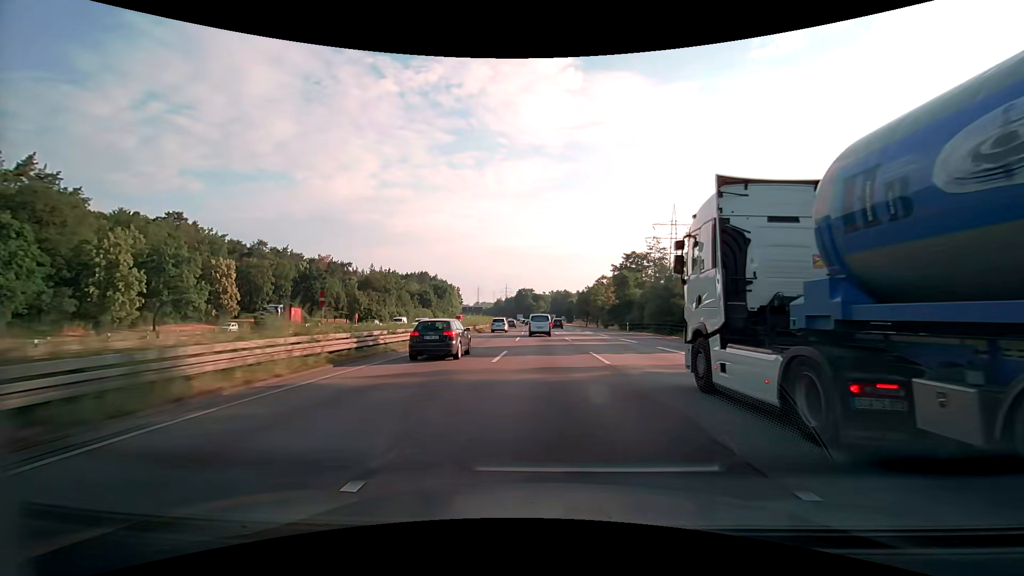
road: motorway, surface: asphalt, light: Day
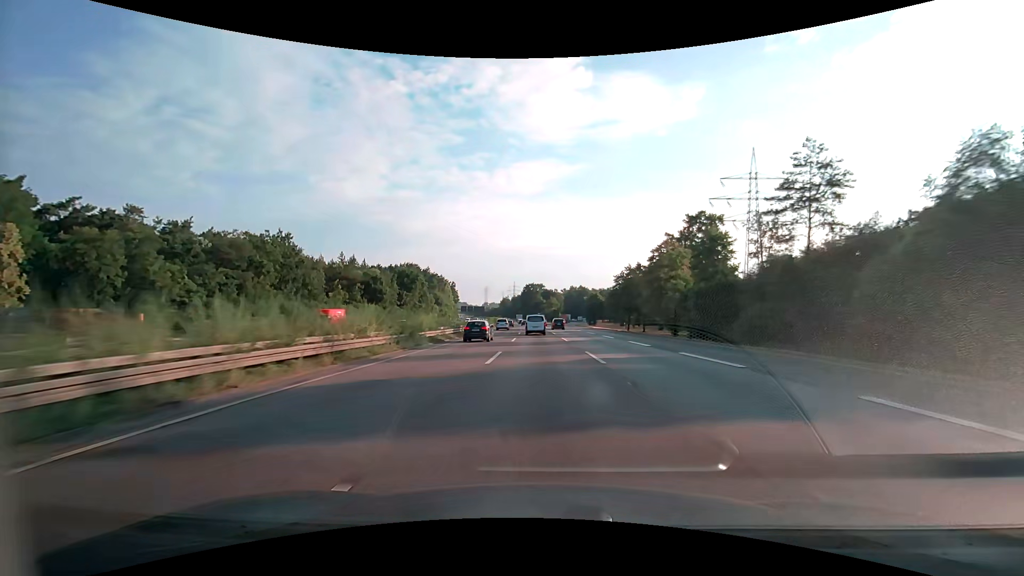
(-0.5, +53.1) m; -1°
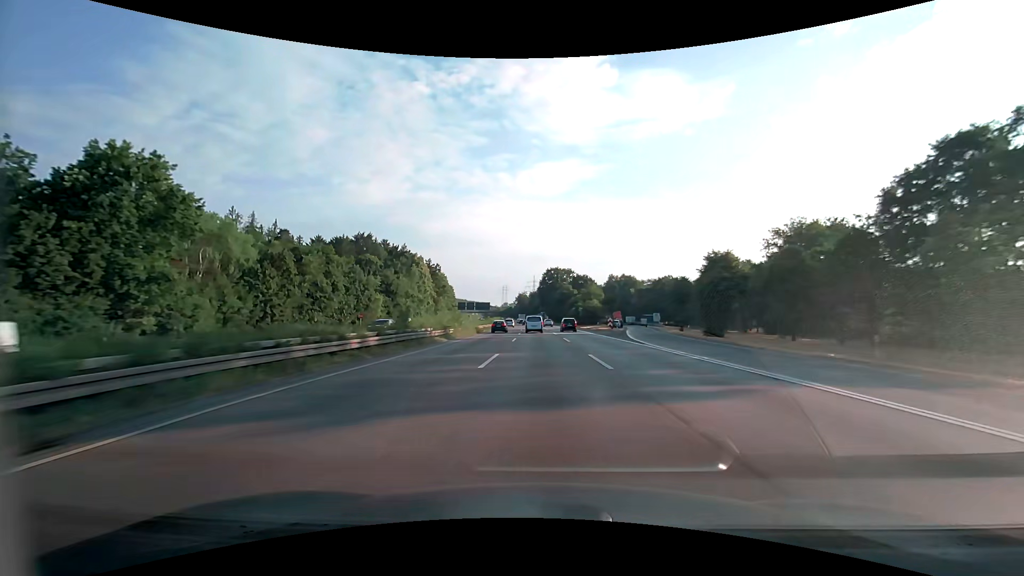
(-2.3, +89.7) m; -3°
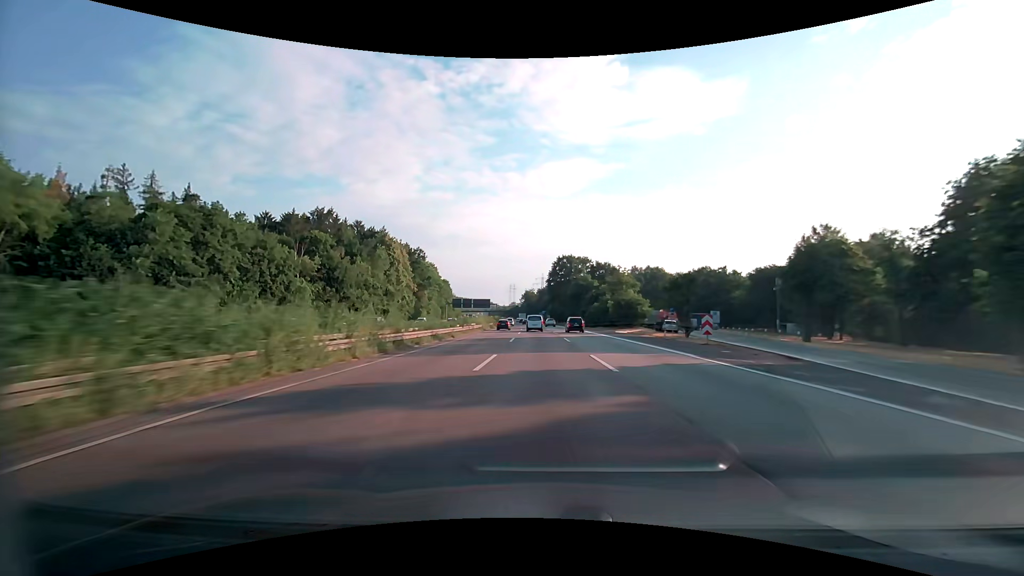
(-0.3, +36.3) m; -1°
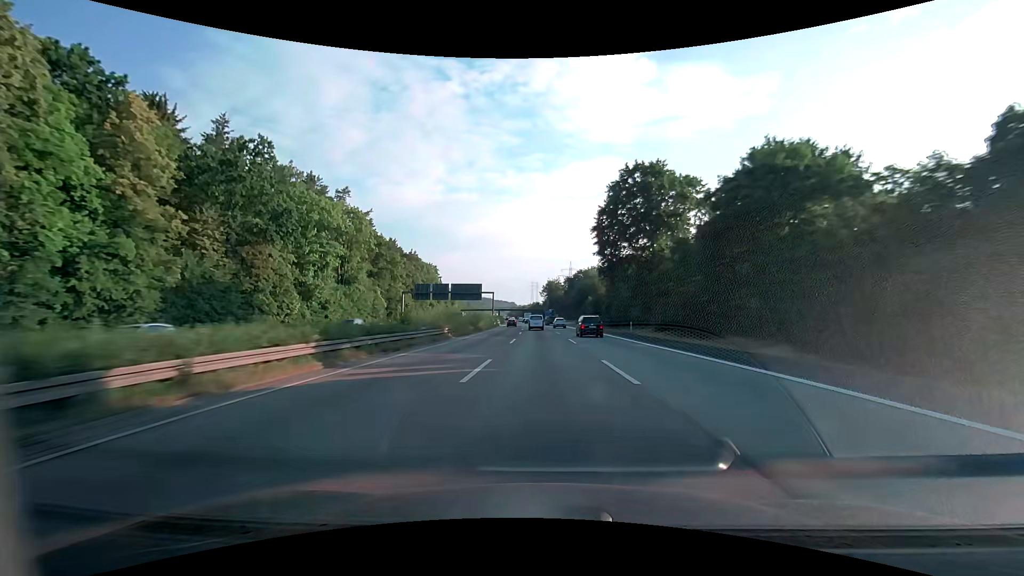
(-2.1, +91.3) m; -3°
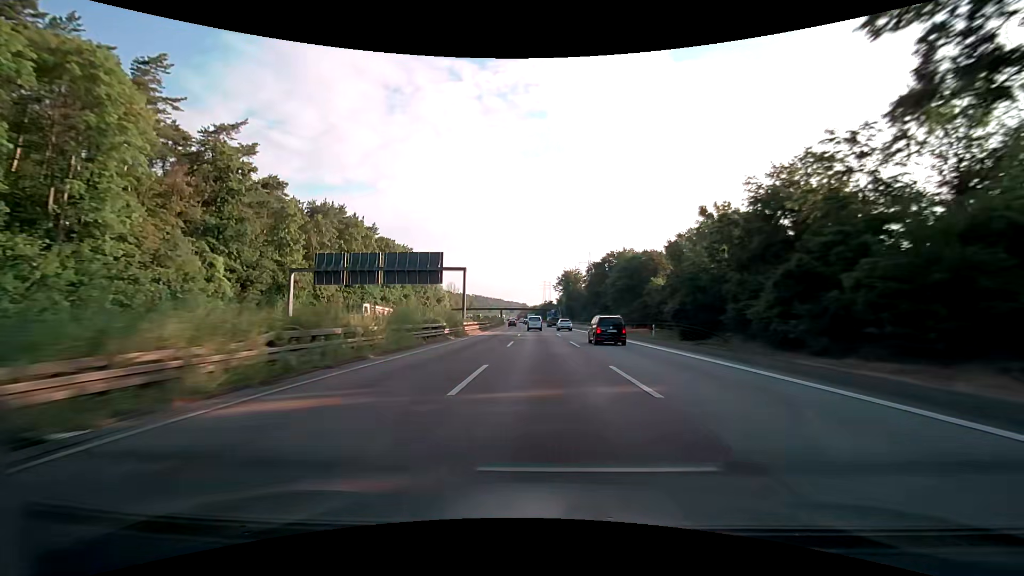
(-0.8, +55.2) m; -2°
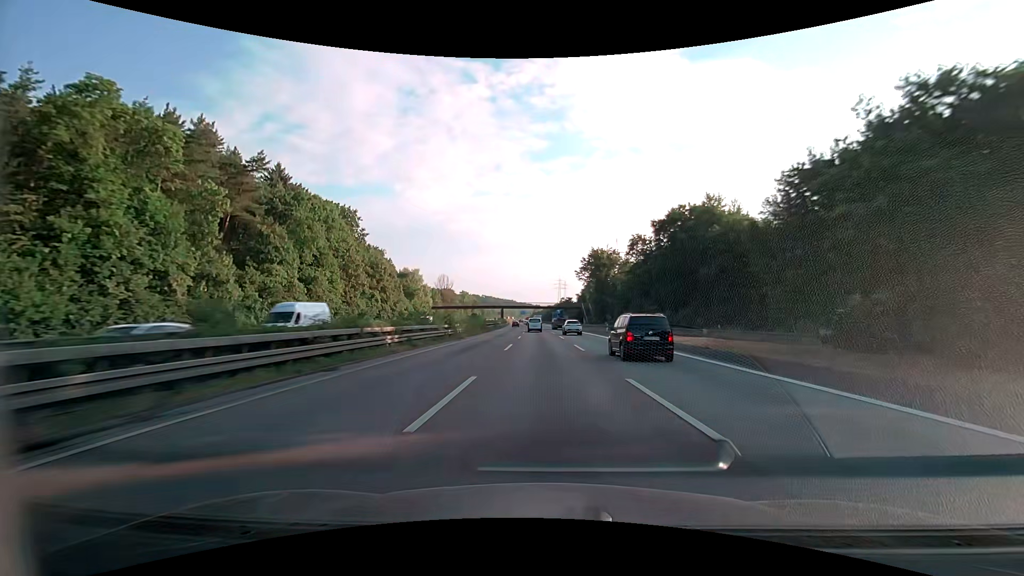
(-0.6, +55.4) m; -1°
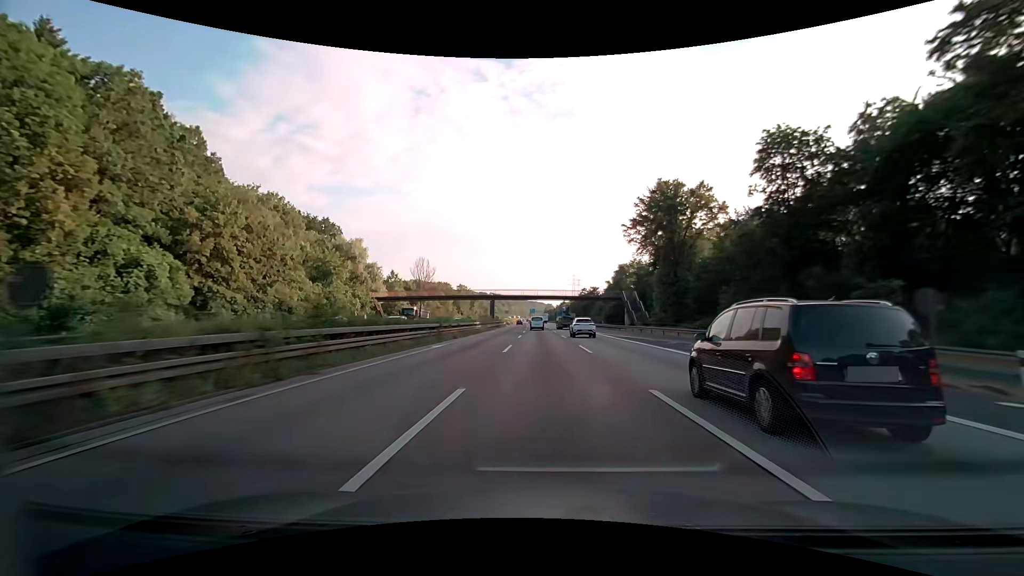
(-0.7, +55.5) m; -1°
(0, +10) (0, +20) (0, +30) (0, +40) (0, +50) (-1, +60) (-1, +70) (-1, +80) (-1, +90) (-2, +100) m
